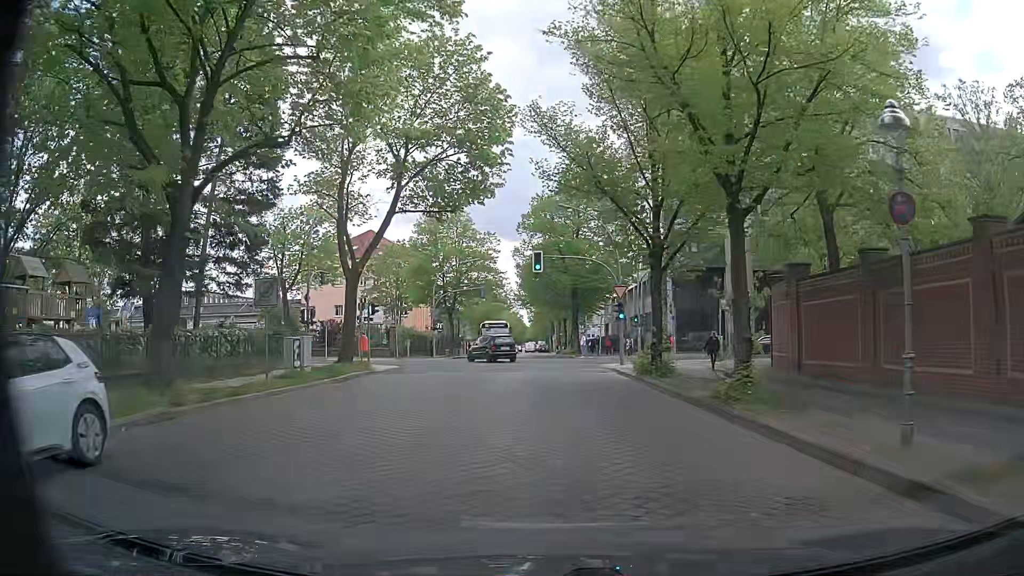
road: residential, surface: sett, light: Day
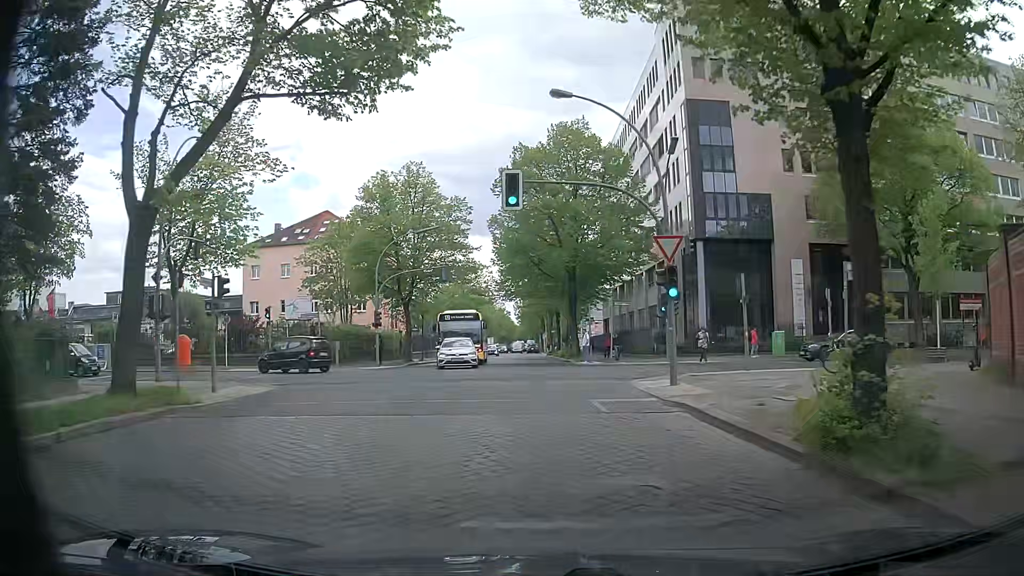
(-0.1, +15.6) m; 0°
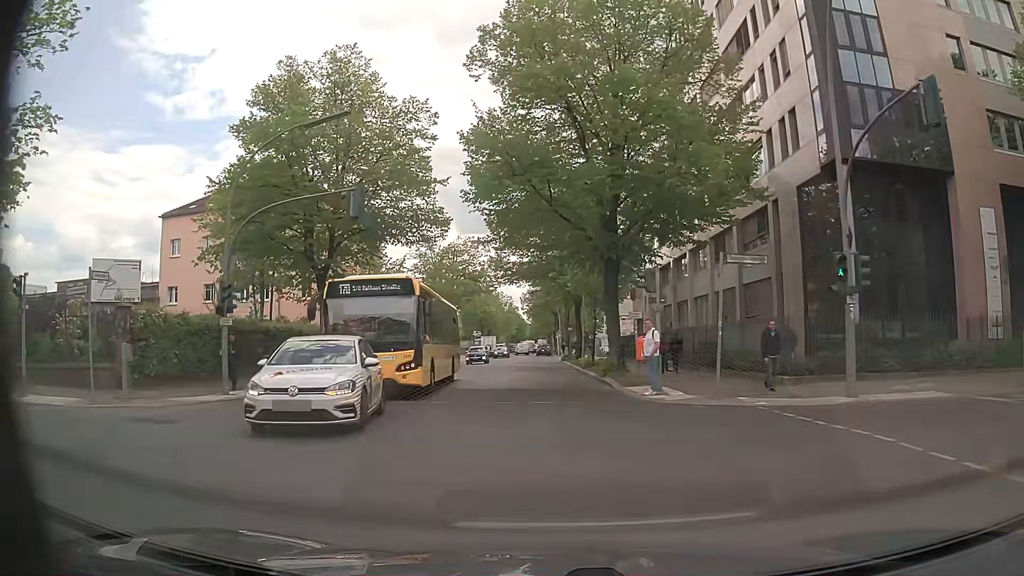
(0.0, +20.3) m; -1°
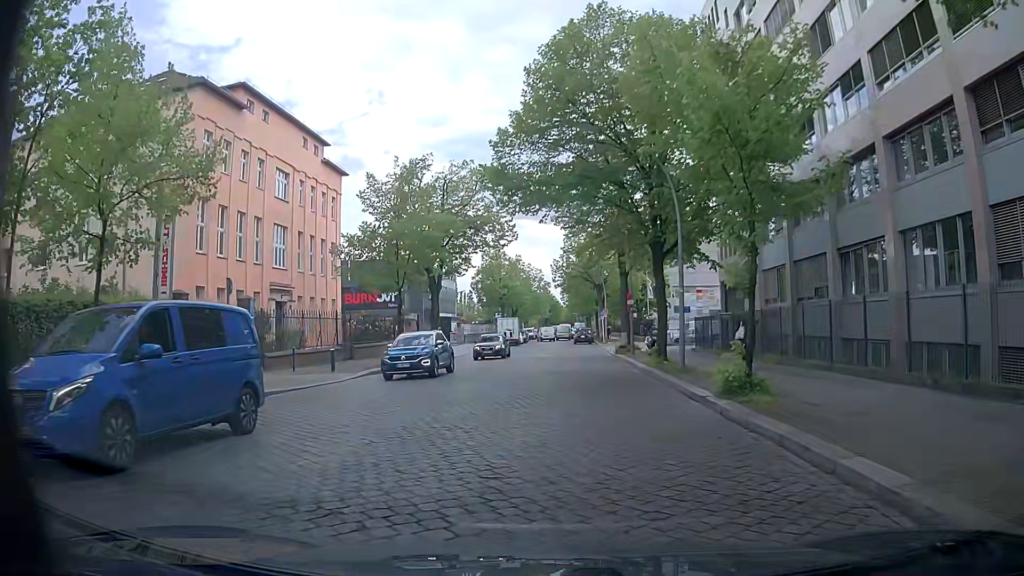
(-0.3, +24.4) m; -4°
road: unclassified
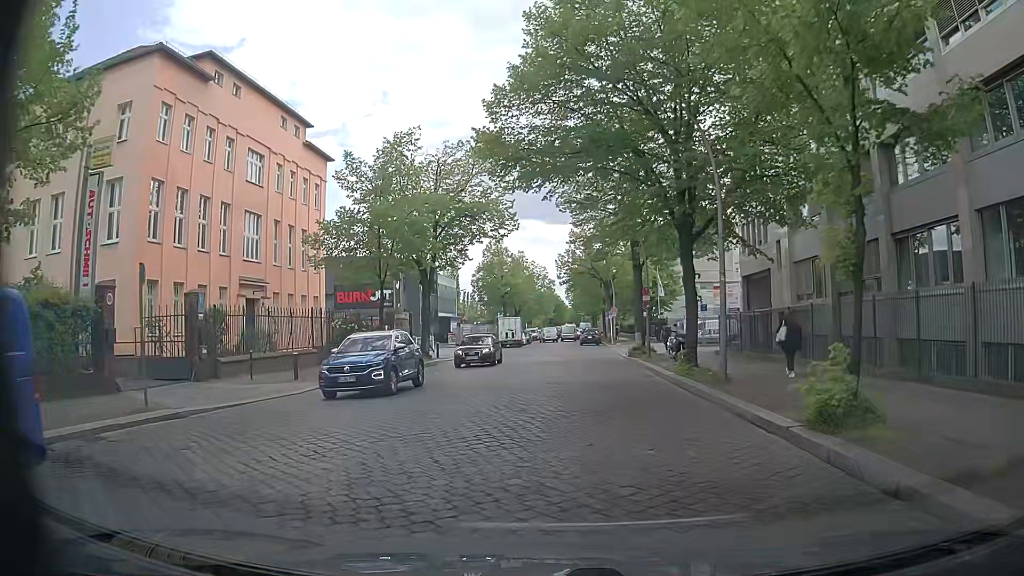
(0.0, +4.4) m; -1°
